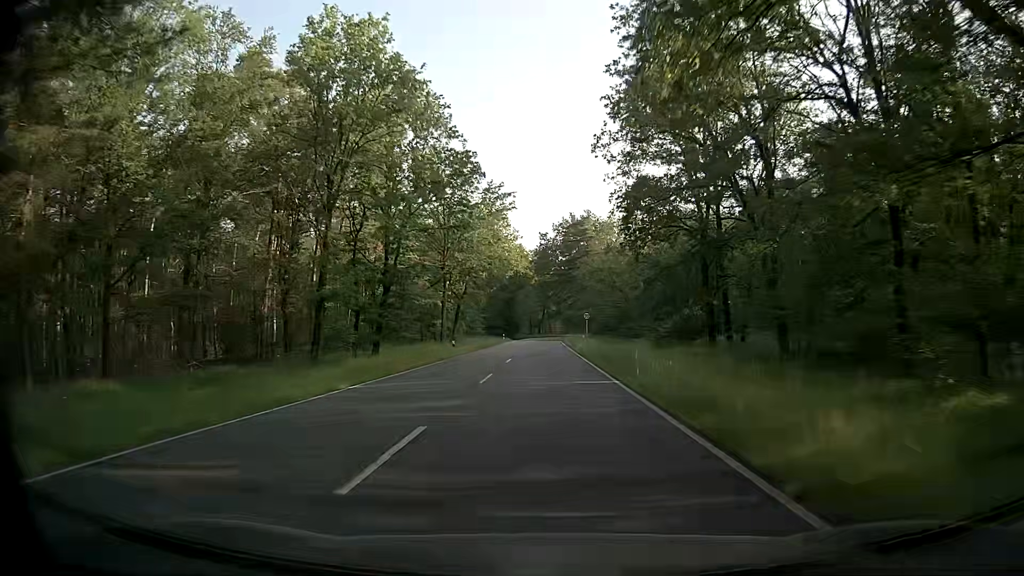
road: secondary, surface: asphalt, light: Day
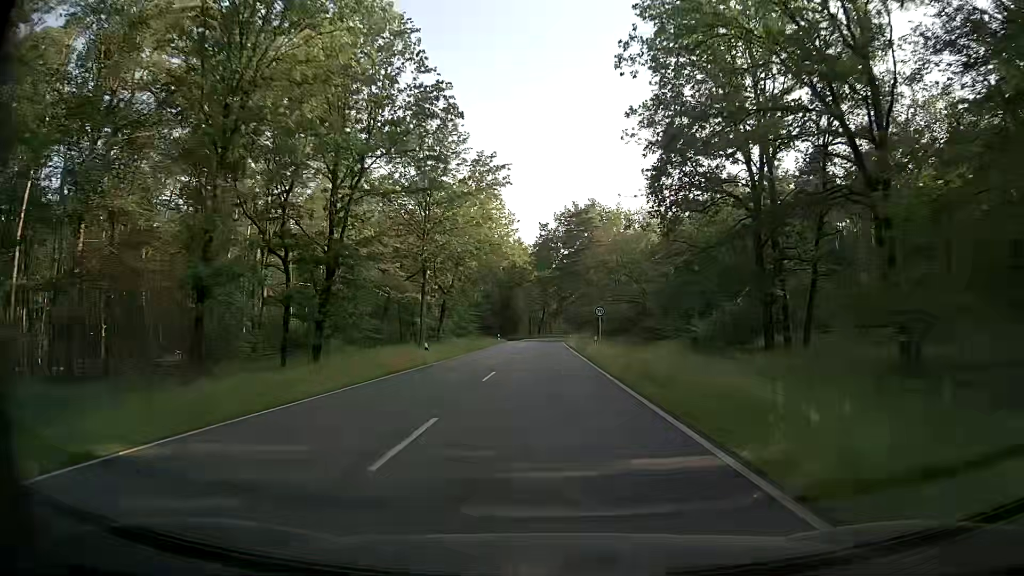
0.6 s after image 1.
(0.0, +11.1) m; 0°
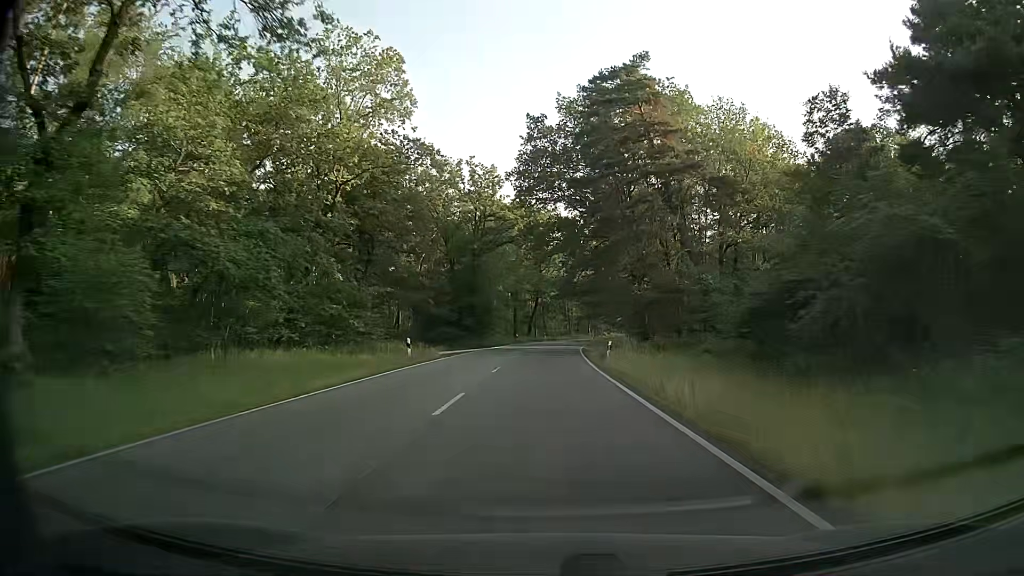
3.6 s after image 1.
(+0.4, +55.5) m; +1°
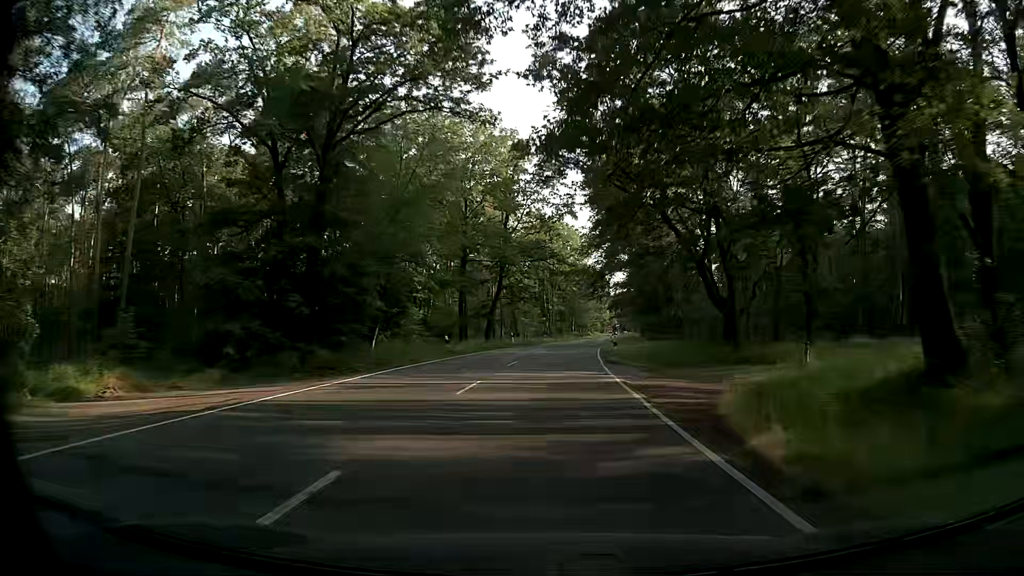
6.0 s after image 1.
(+0.7, +44.5) m; +2°
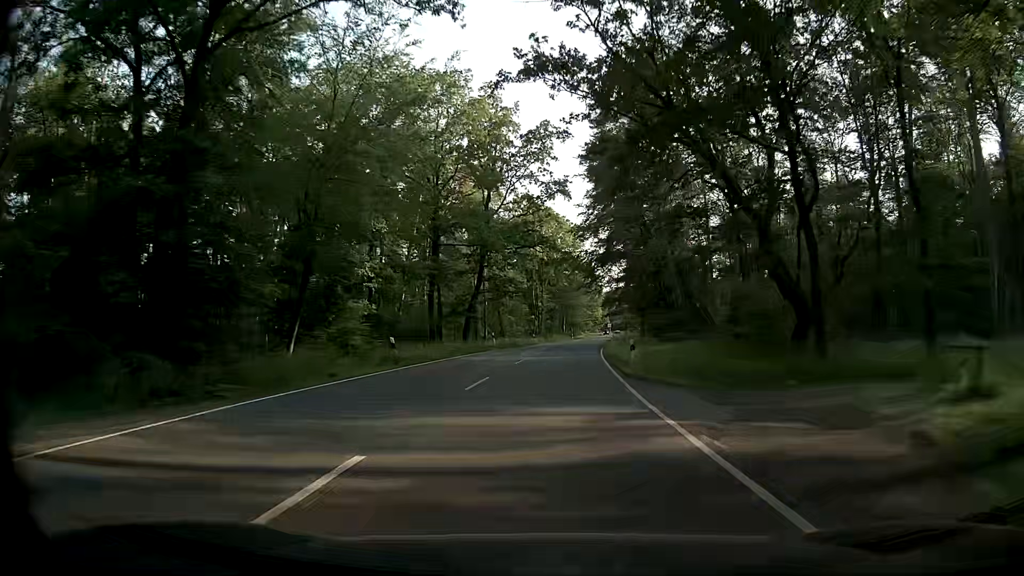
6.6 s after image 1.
(+0.2, +11.1) m; +2°
(0, +10) (0, +20) (+1, +30) (+1, +40) (+2, +50) (+3, +60) (+4, +70) (+5, +80) (+6, +90) (+7, +100) m
